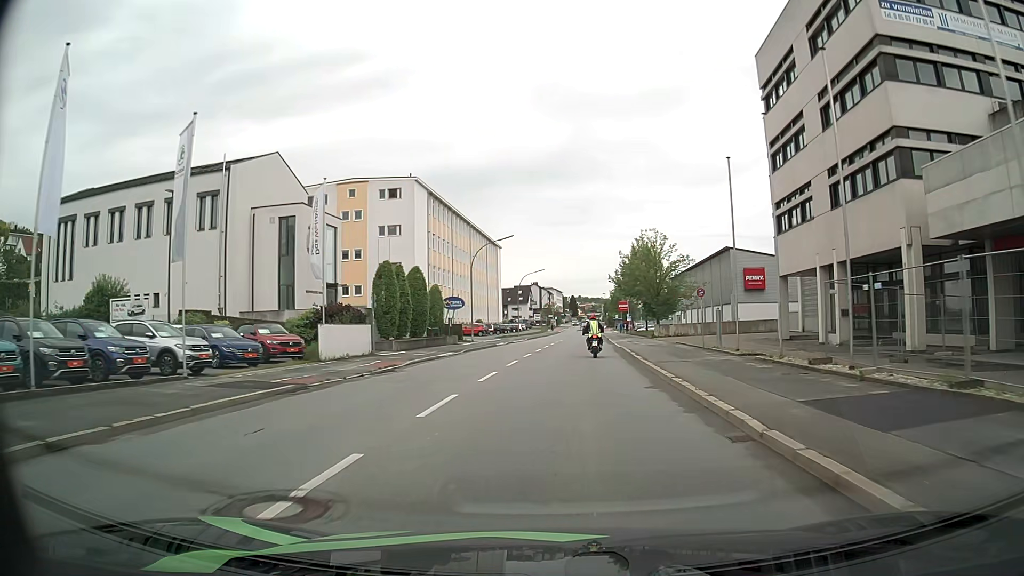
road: tertiary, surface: asphalt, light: Day
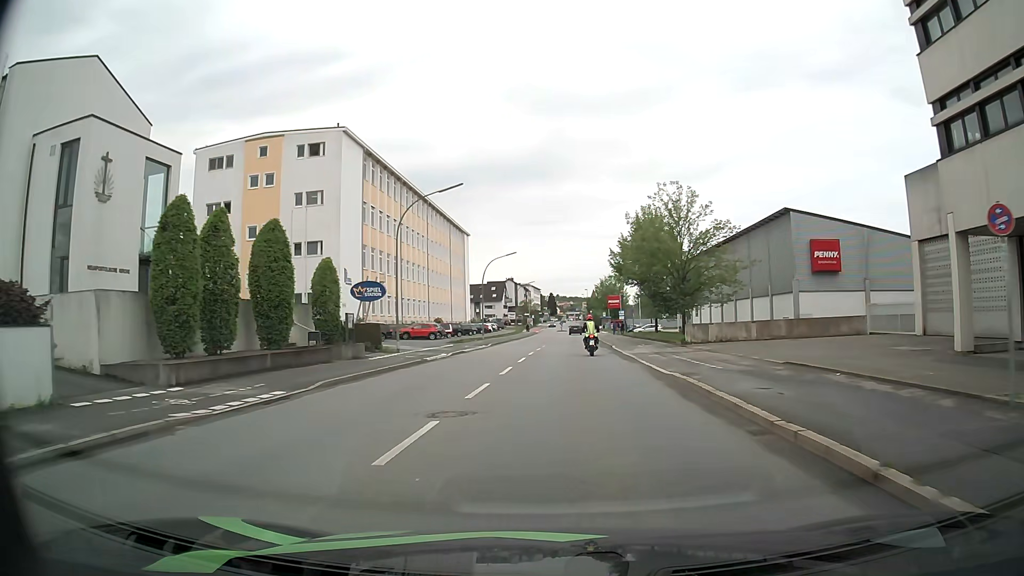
(+0.5, +21.3) m; +2°
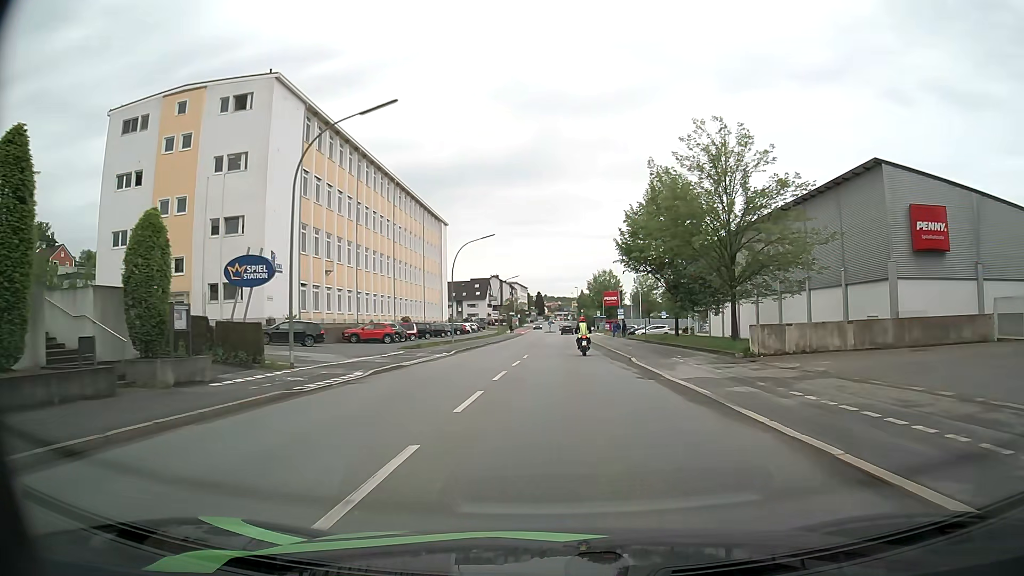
(+0.2, +14.0) m; 0°
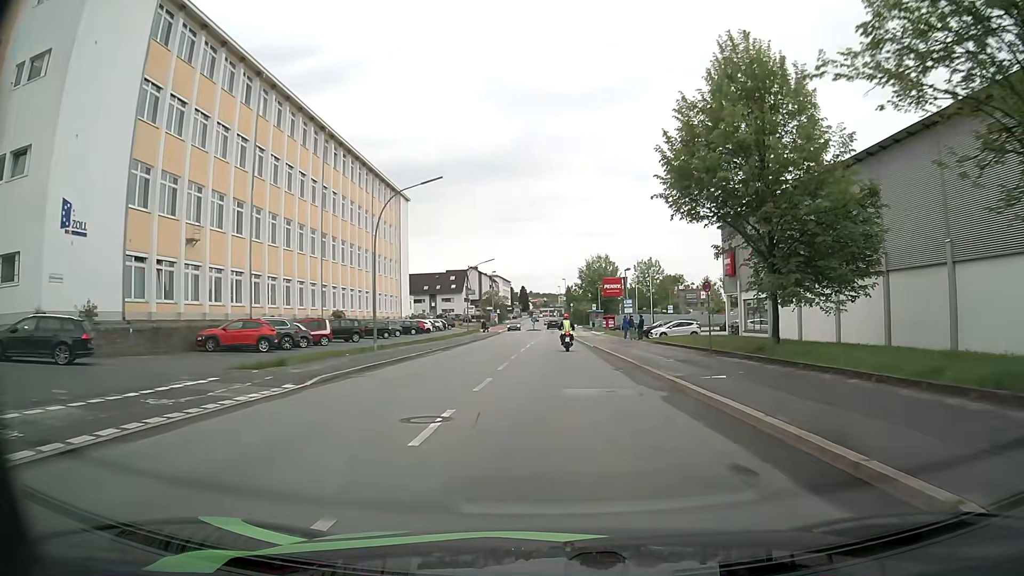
(+0.6, +21.5) m; +2°
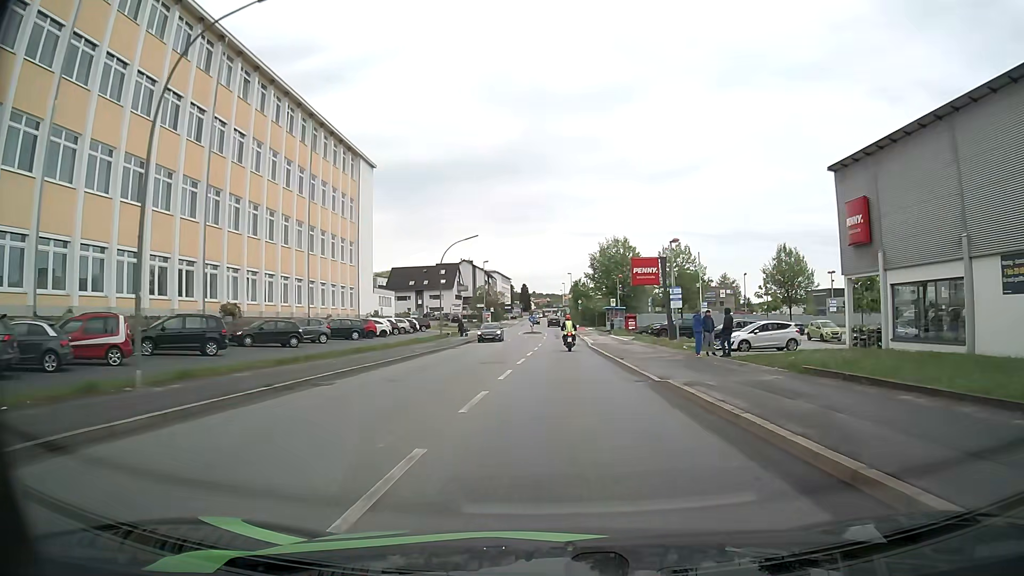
(0.0, +21.9) m; 0°
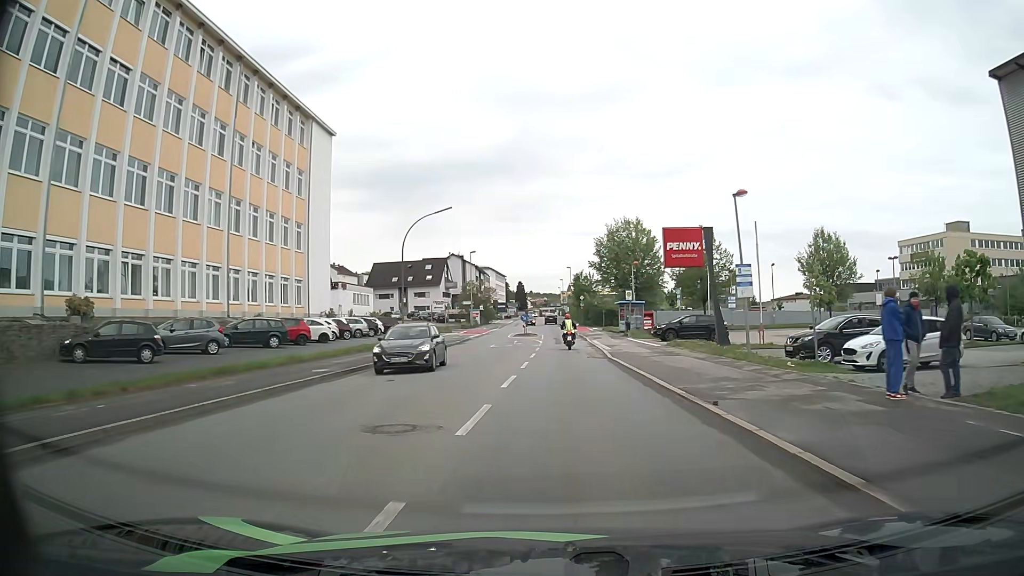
(0.0, +14.4) m; +1°
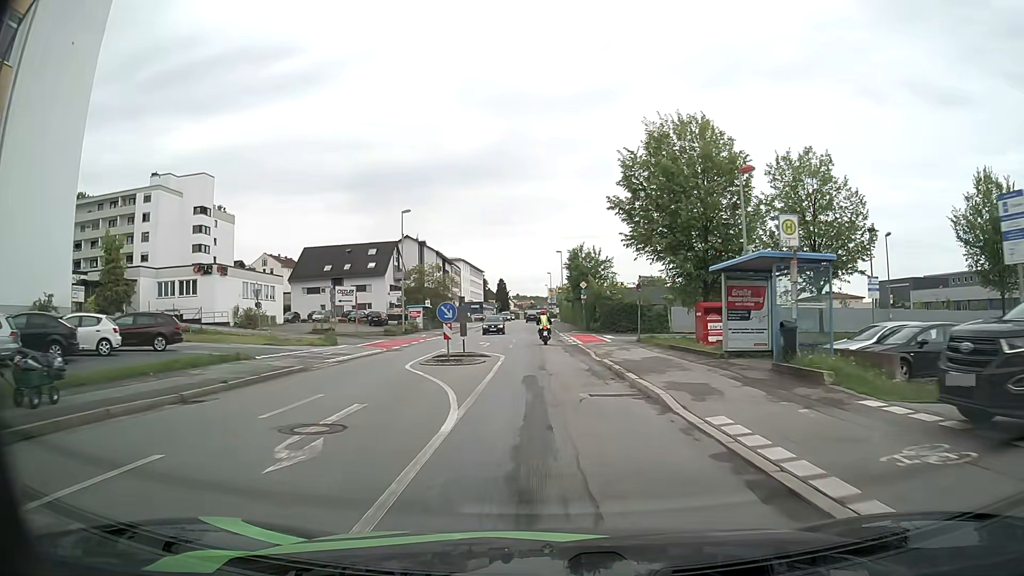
(+0.3, +35.6) m; +1°
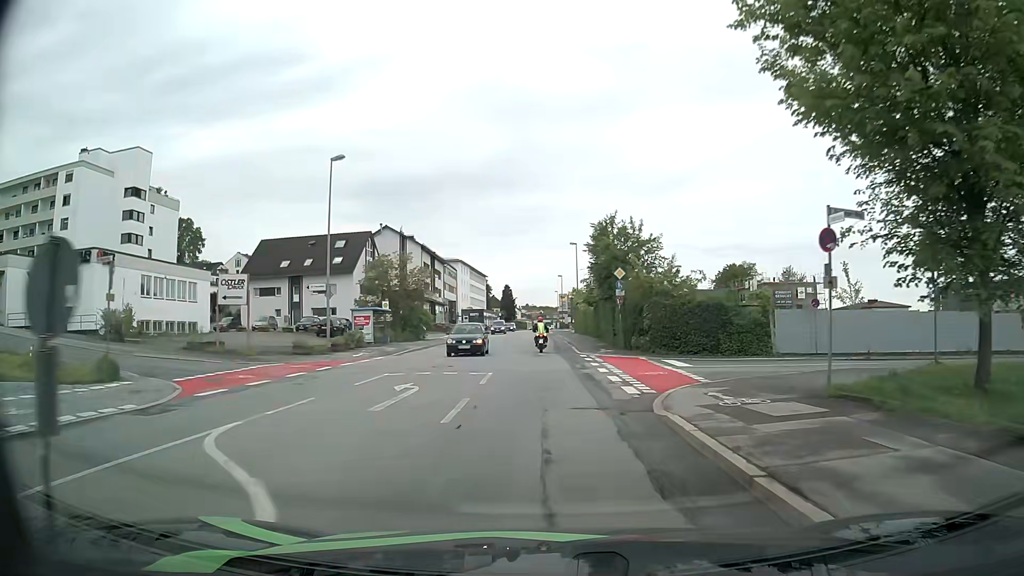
(-0.3, +21.6) m; -1°
(0, +10) (0, +20) (0, +30) (-1, +40) (-1, +50) (-1, +60) (-1, +70) (-1, +80) (-2, +90) (-2, +100) m
